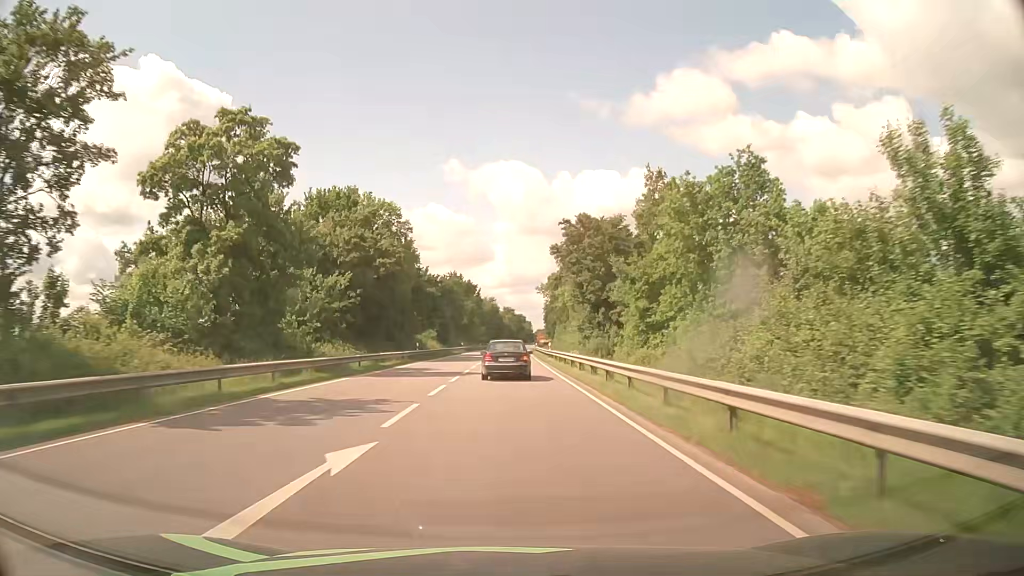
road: primary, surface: asphalt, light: Day
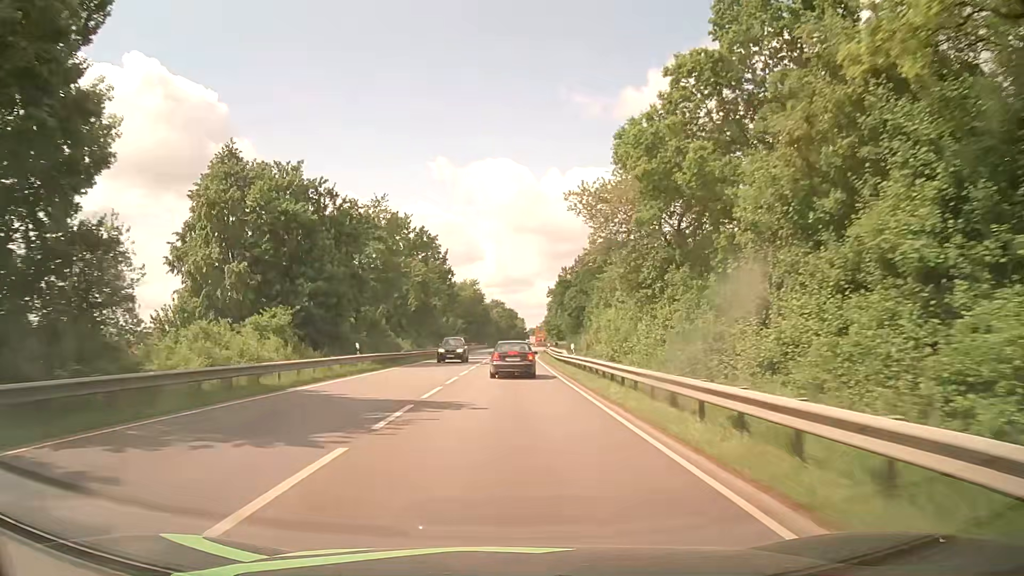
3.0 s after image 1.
(+0.6, +60.5) m; +1°
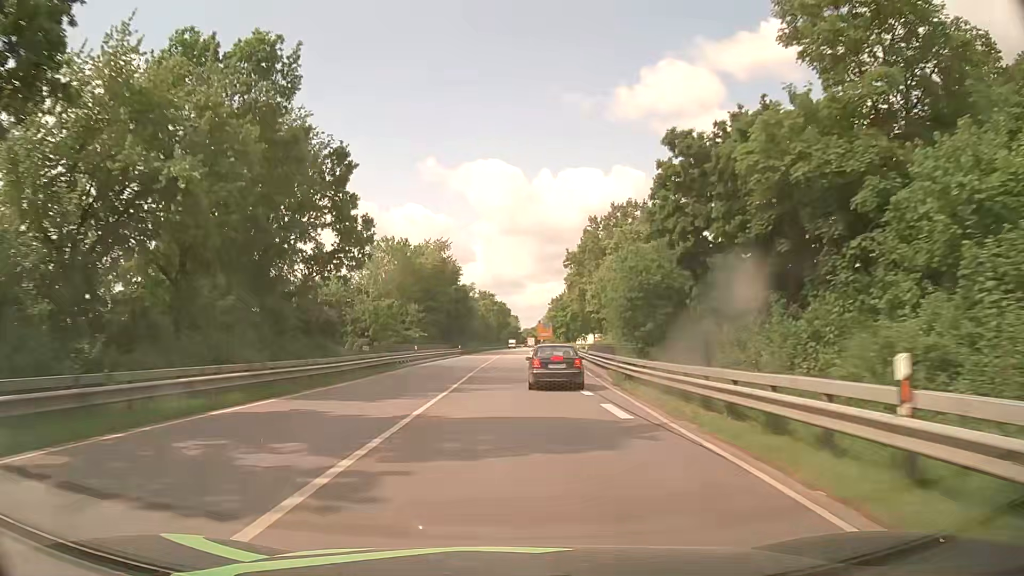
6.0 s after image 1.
(0.0, +60.9) m; 0°
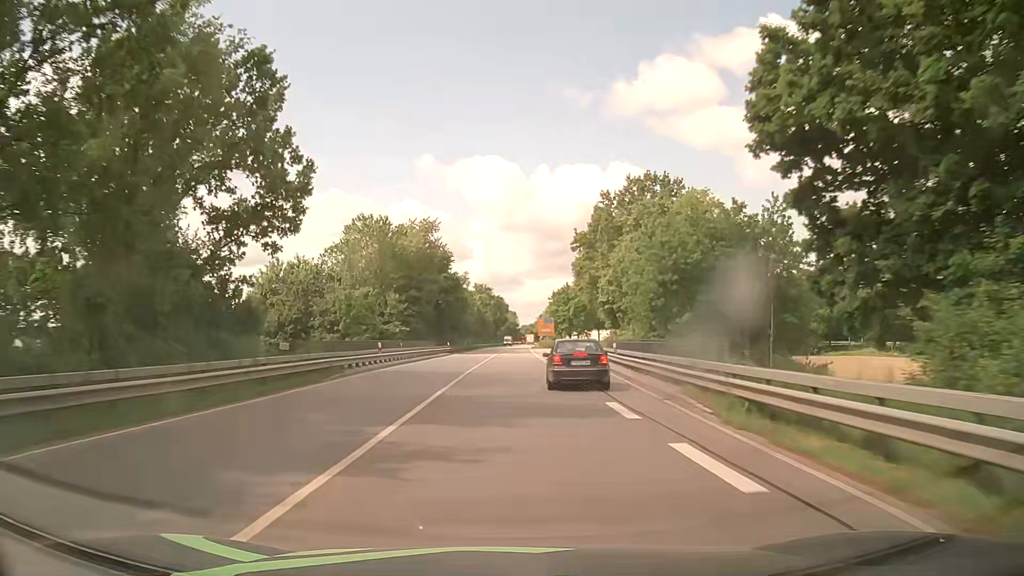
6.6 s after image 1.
(0.0, +12.9) m; 0°
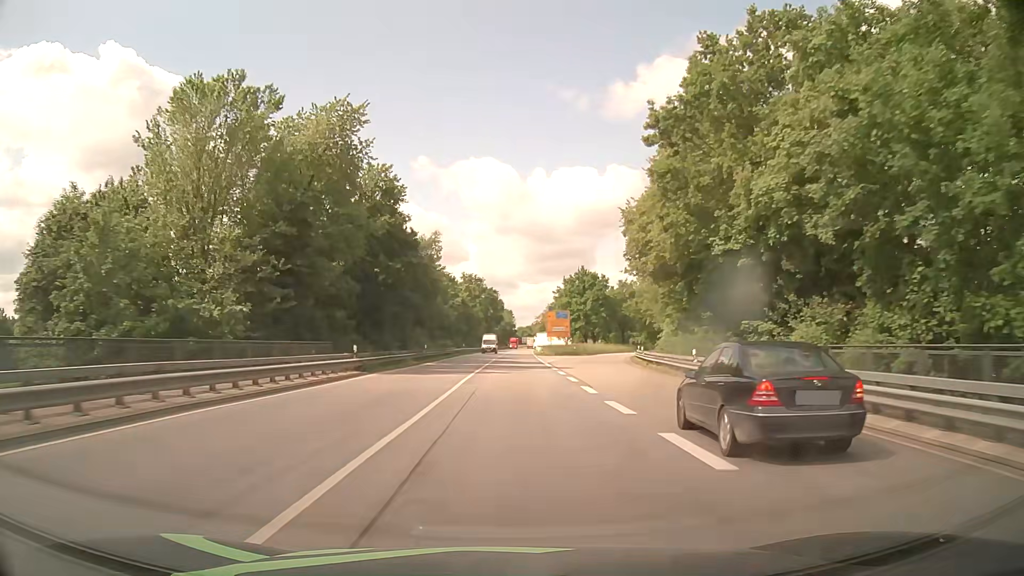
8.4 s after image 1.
(+0.2, +41.2) m; 0°
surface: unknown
(0, +10) (0, +20) (0, +30) (0, +40) (+1, +50) (+1, +60) (+1, +70) (+1, +80) (+2, +90) (+2, +100) m
